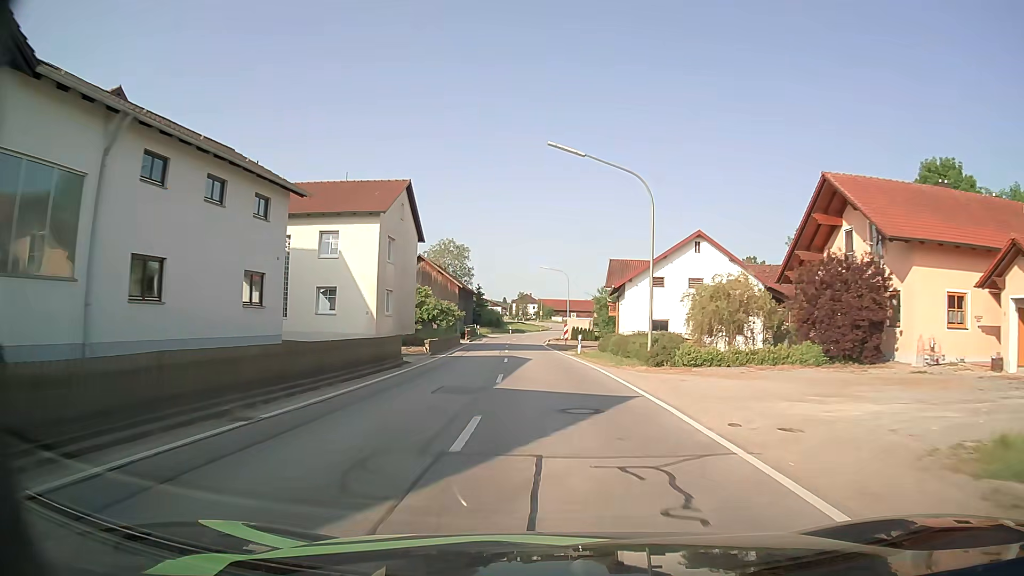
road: secondary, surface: asphalt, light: Day
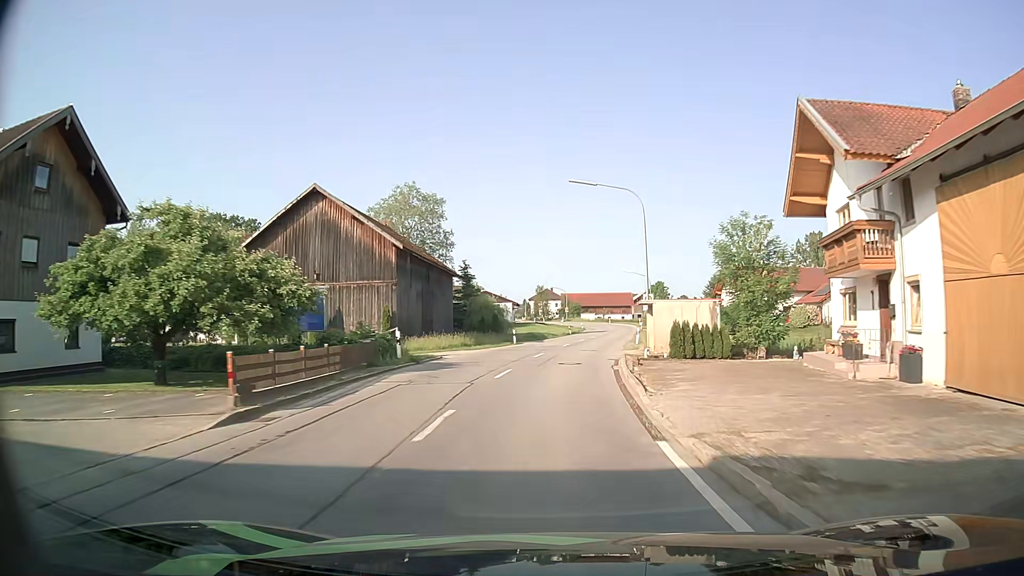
(-1.4, +45.8) m; -2°
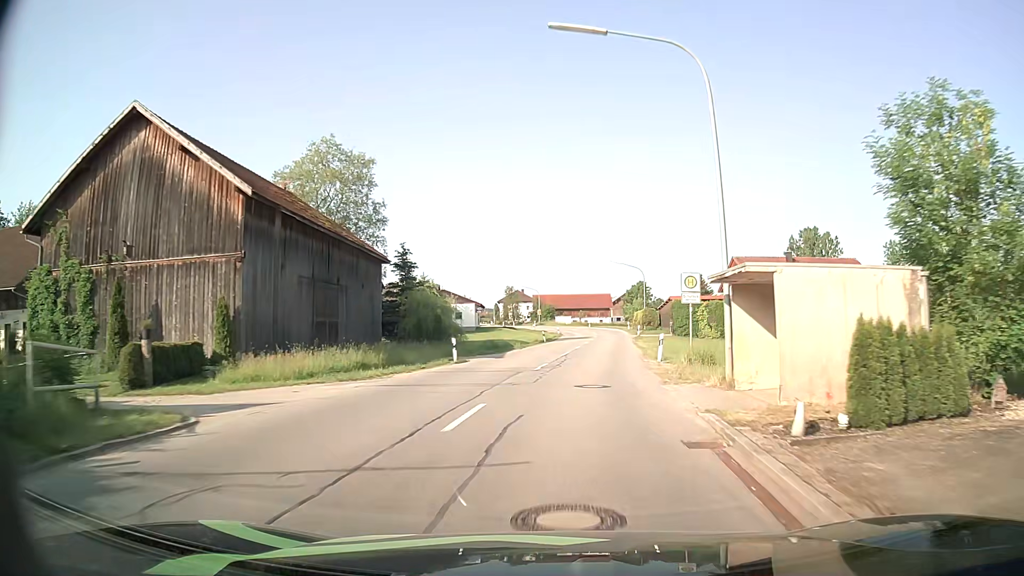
(+0.4, +17.6) m; +2°
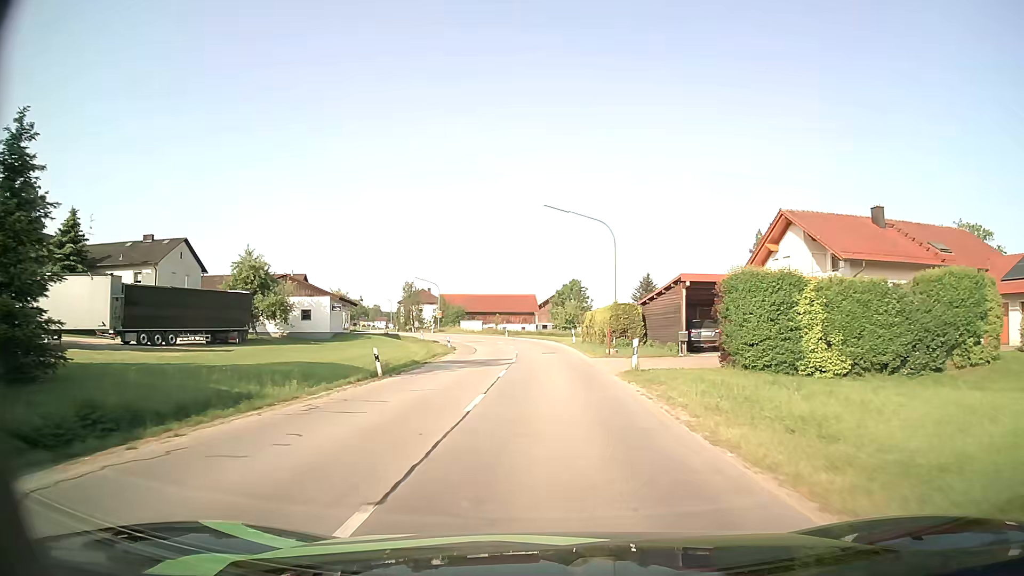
(+2.7, +35.4) m; +7°
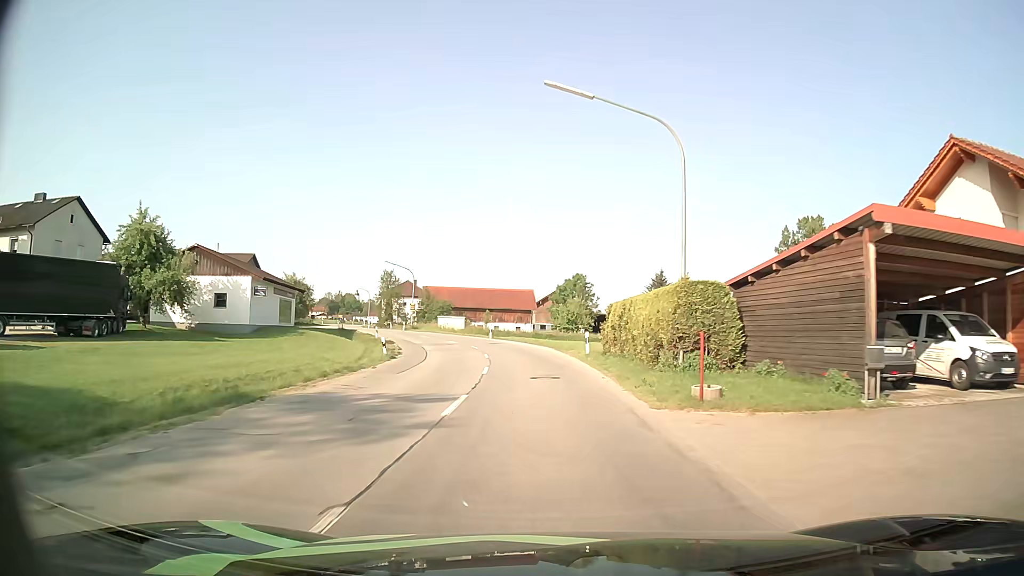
(+0.1, +17.8) m; 0°
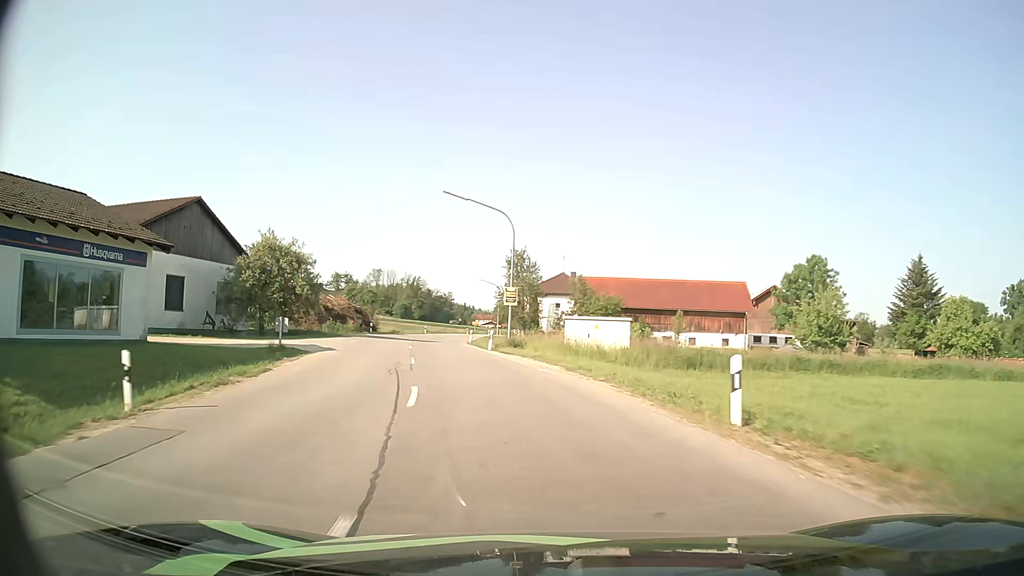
(-3.9, +43.2) m; -15°
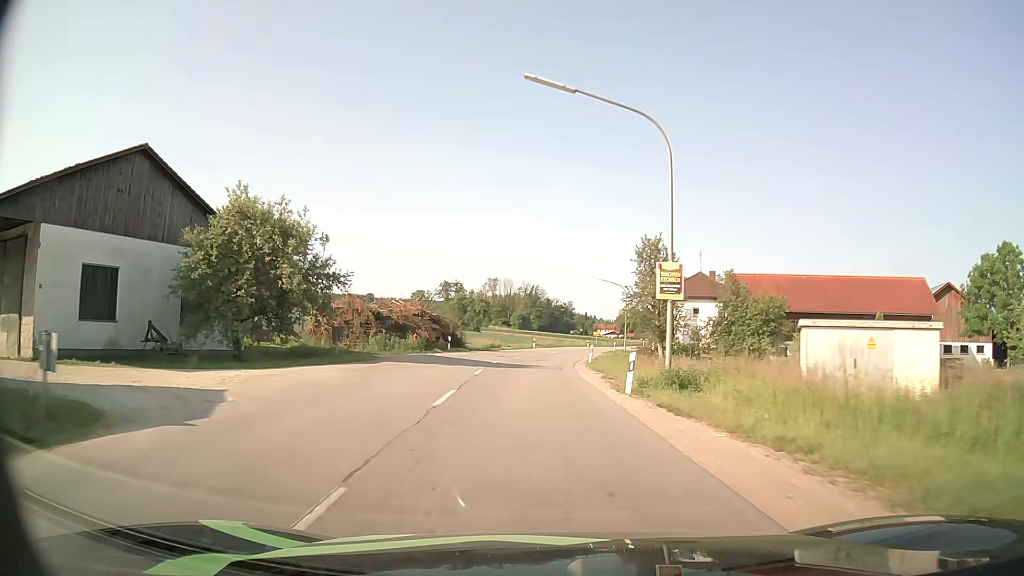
(-1.6, +17.1) m; -10°
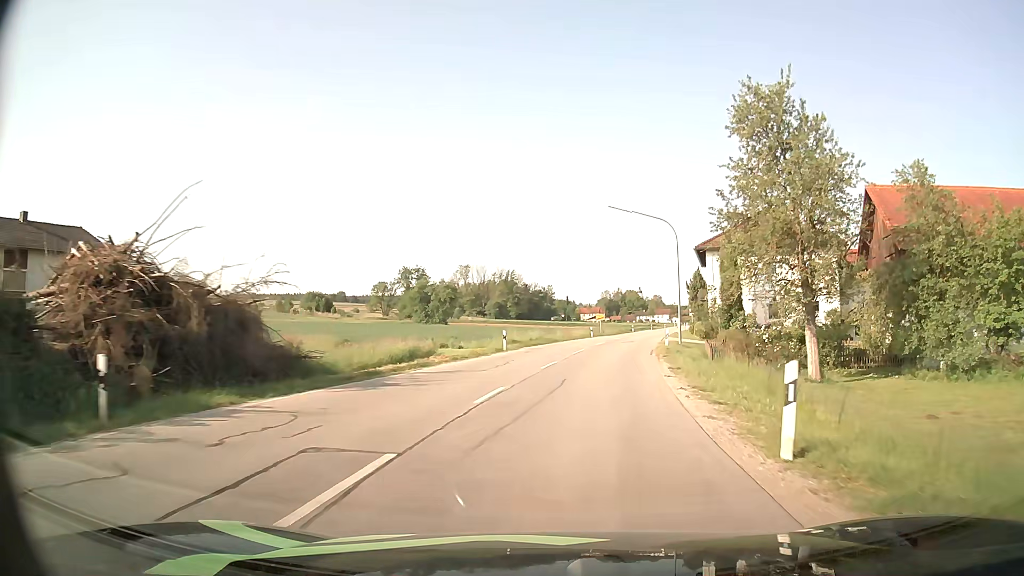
(-0.4, +33.5) m; +1°
(0, +10) (+1, +20) (+2, +30) (+4, +40) (+6, +49) (+9, +59) (+11, +69) (+13, +79) (+16, +88) (+18, +98) m
